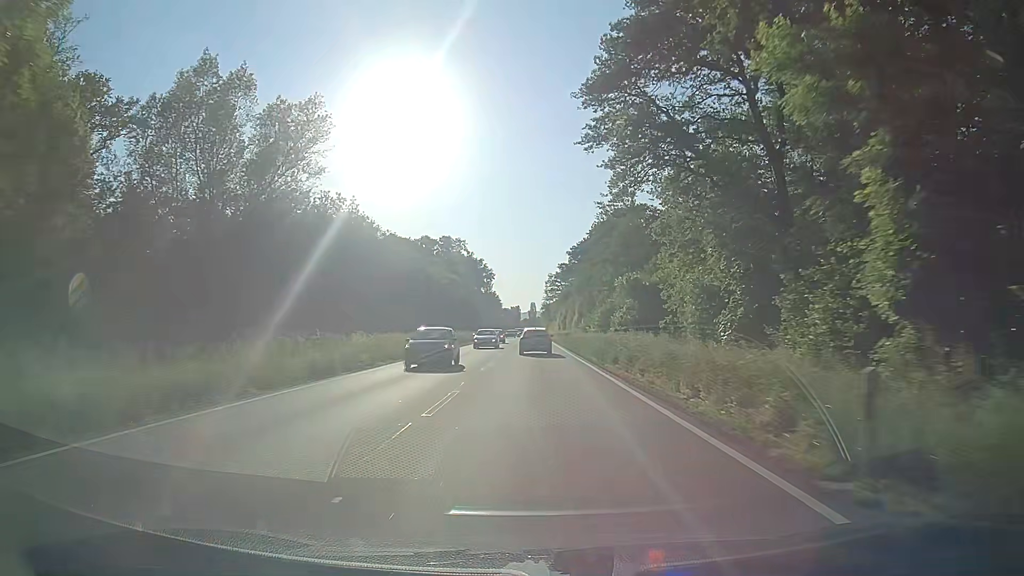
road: primary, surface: asphalt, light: Day
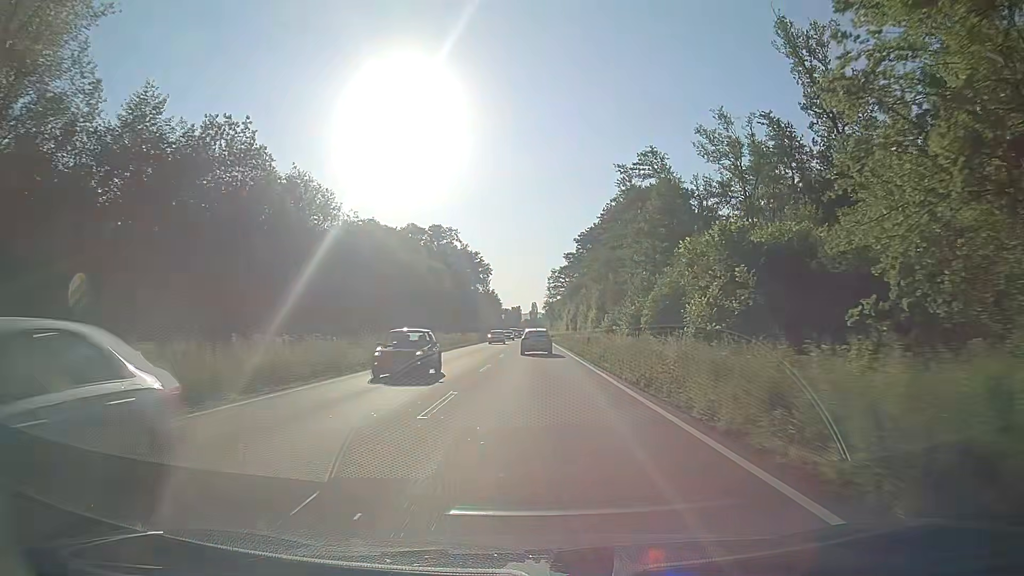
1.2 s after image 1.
(+0.2, +24.3) m; 0°
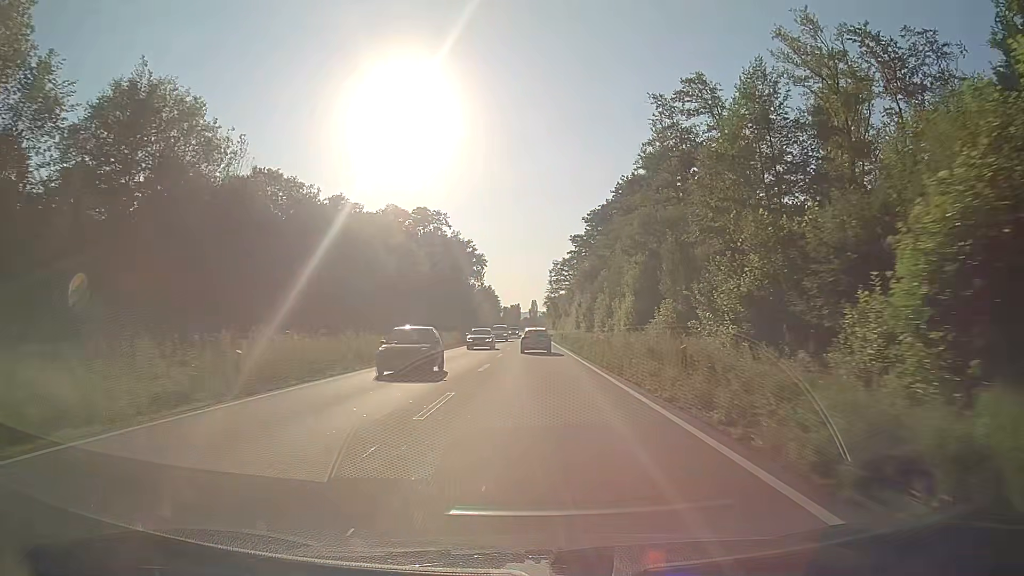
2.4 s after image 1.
(+0.1, +24.4) m; 0°
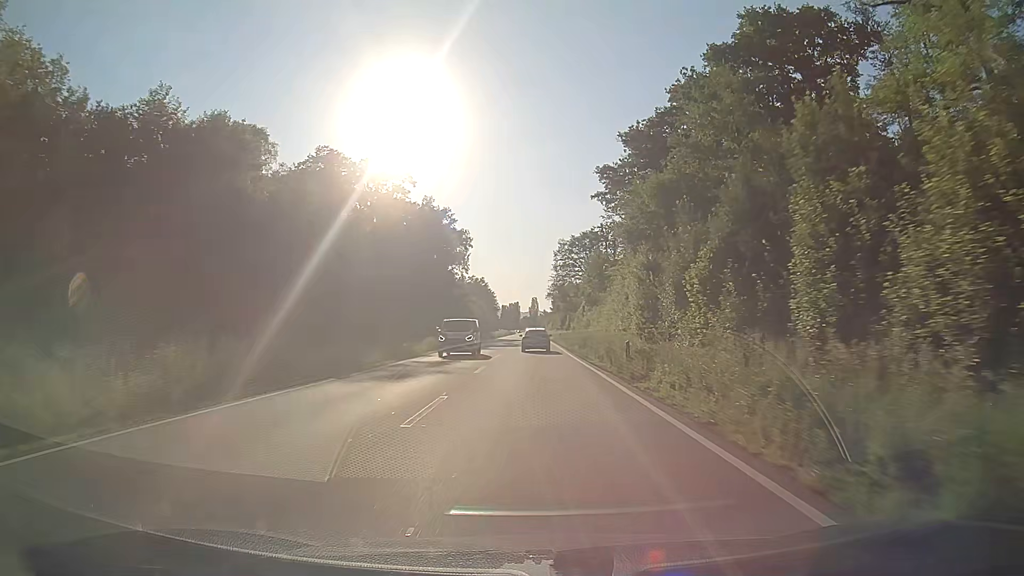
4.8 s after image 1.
(-0.1, +48.8) m; 0°
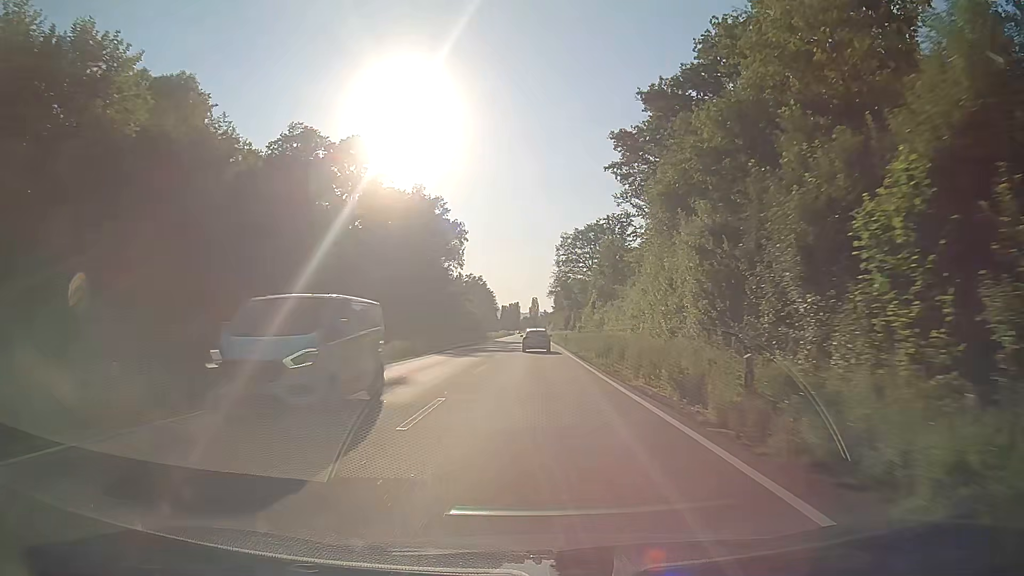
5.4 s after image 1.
(0.0, +12.3) m; -1°
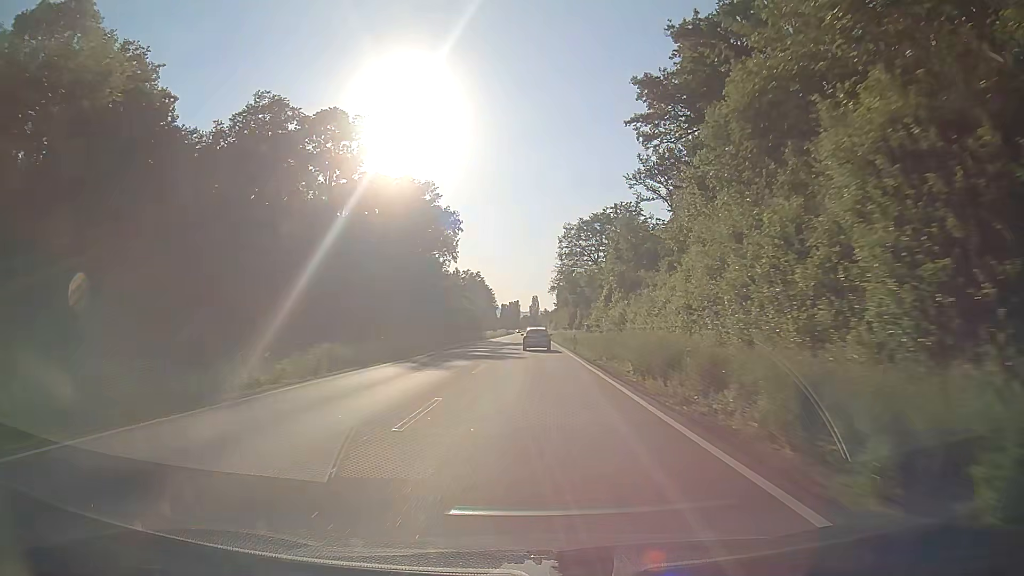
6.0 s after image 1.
(+0.1, +12.3) m; 0°
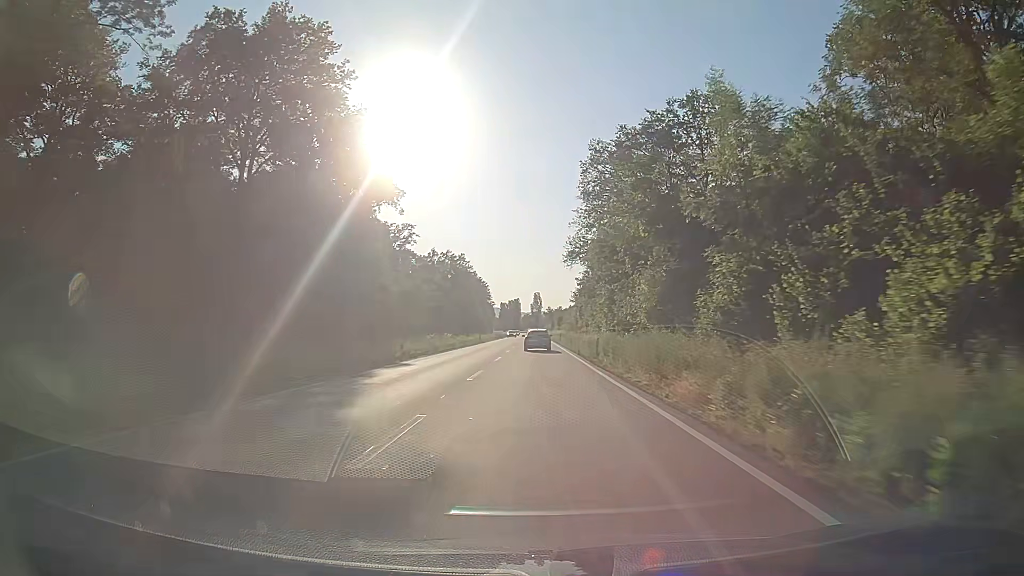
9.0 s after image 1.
(0.0, +62.7) m; 0°
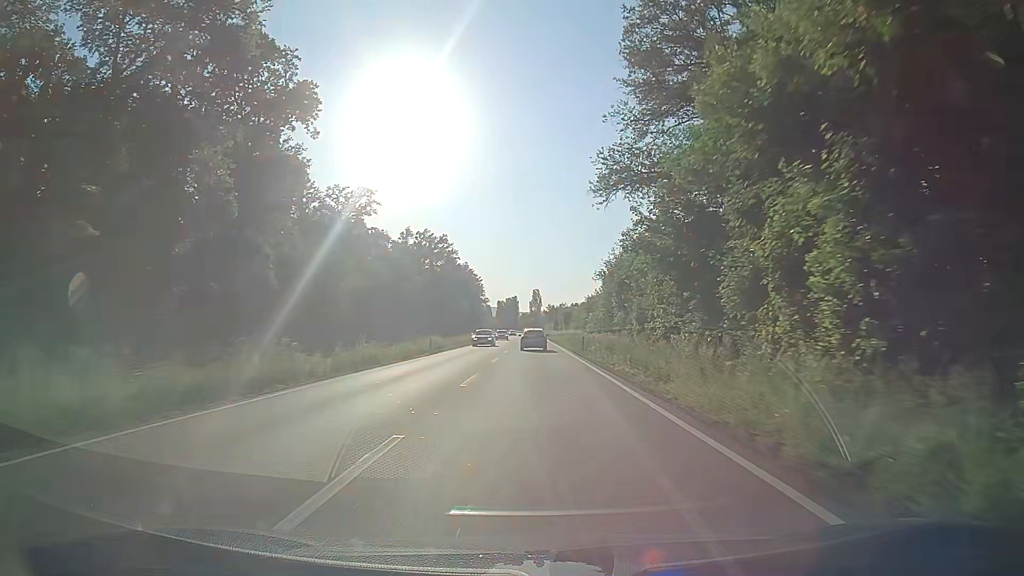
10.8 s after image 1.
(+0.1, +38.4) m; 0°
(0, +10) (0, +20) (0, +30) (0, +40) (0, +50) (0, +60) (0, +70) (0, +80) (0, +90) (0, +100) m
